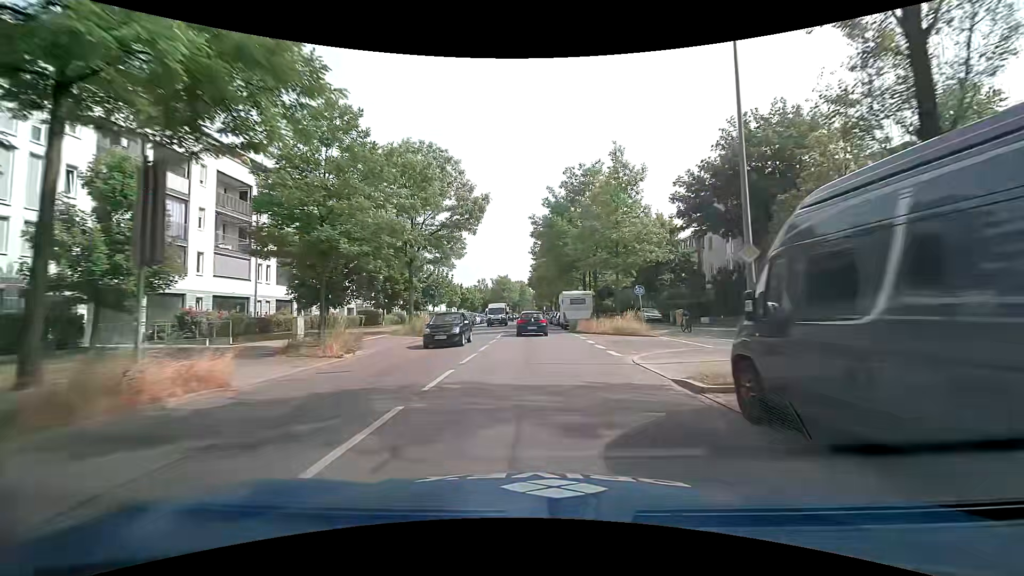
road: secondary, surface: asphalt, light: Day
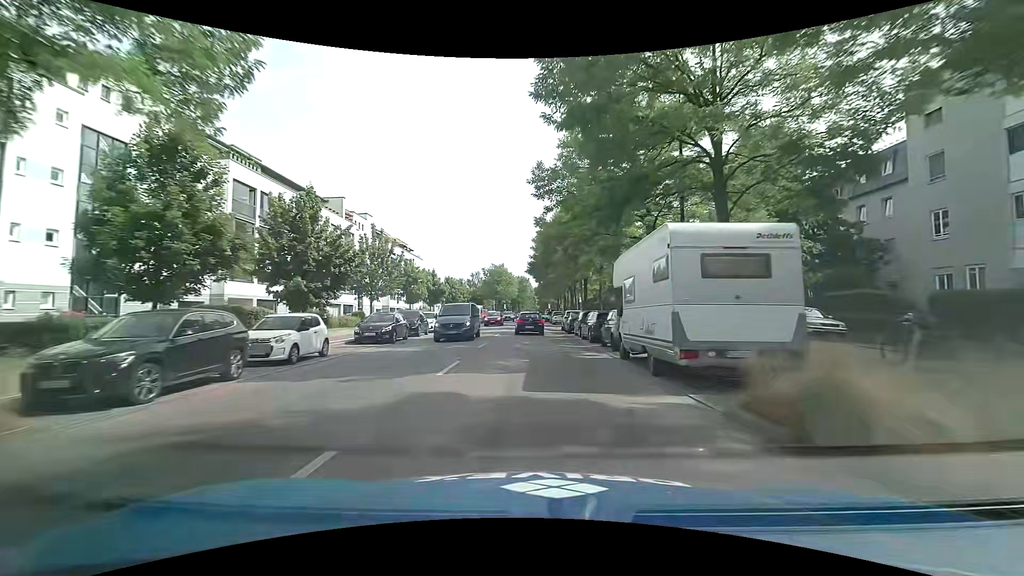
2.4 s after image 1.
(-0.1, +29.3) m; 0°
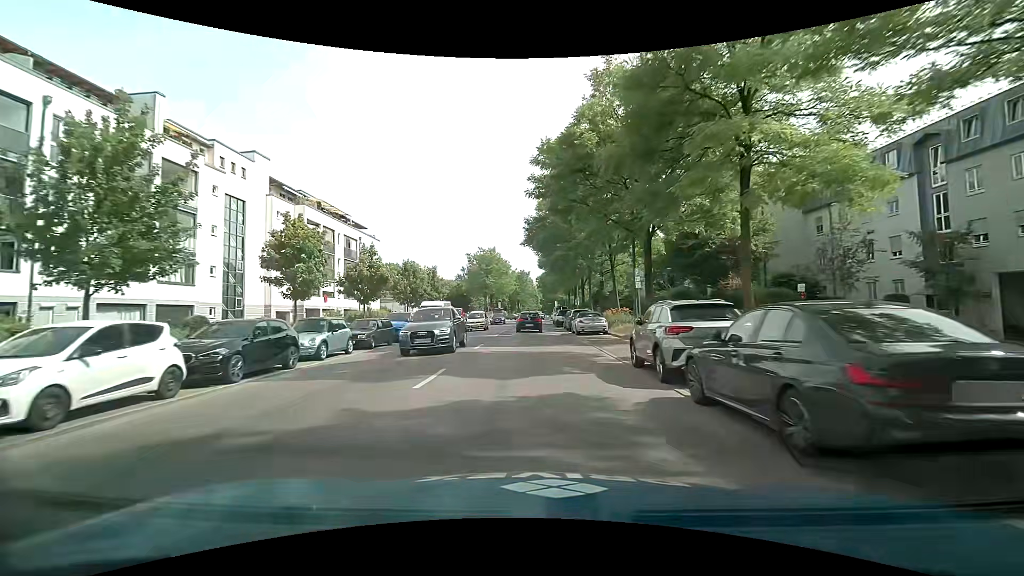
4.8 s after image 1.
(0.0, +28.7) m; 0°
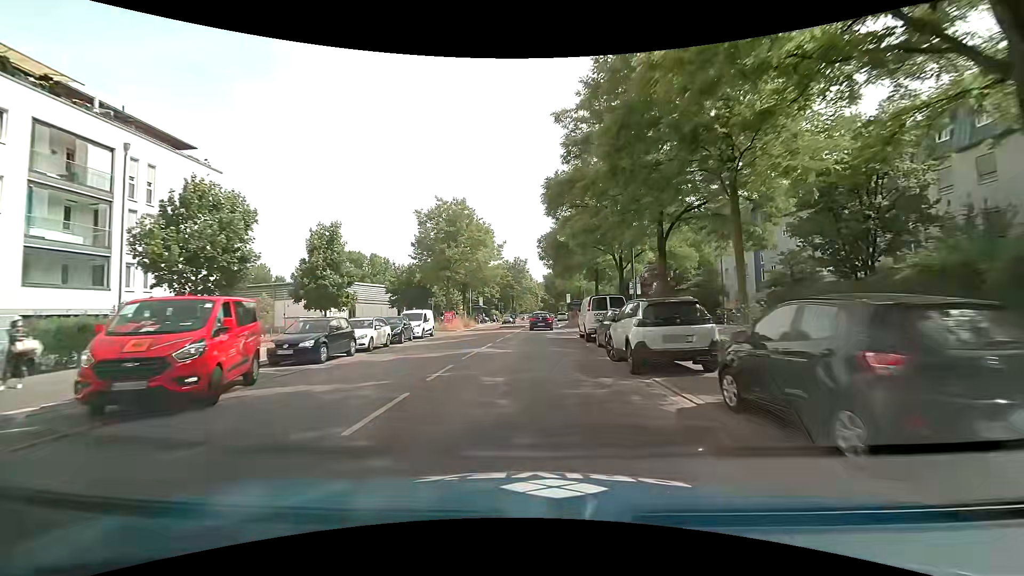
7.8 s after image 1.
(0.0, +36.0) m; -1°
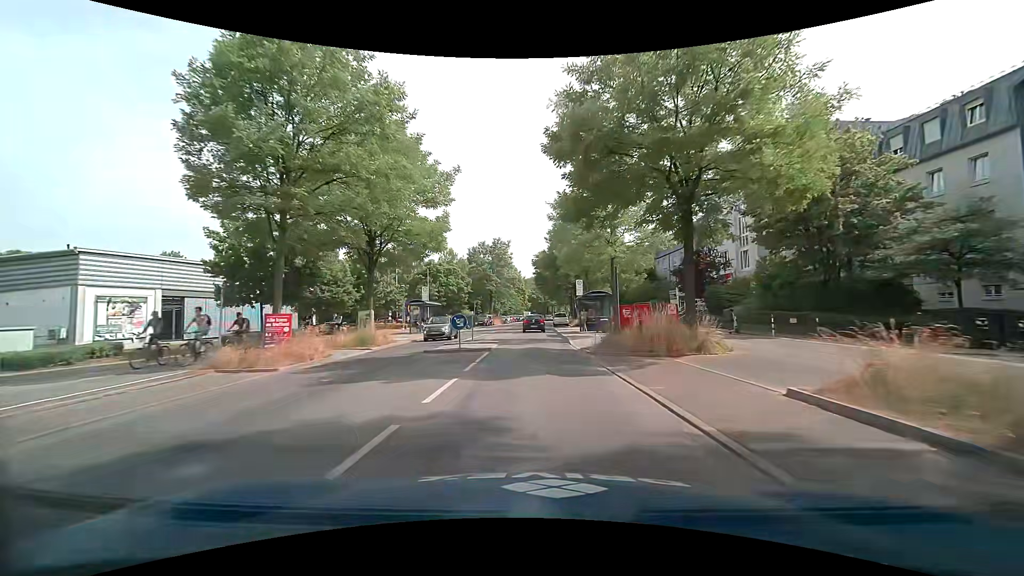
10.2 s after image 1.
(+0.6, +29.4) m; +2°
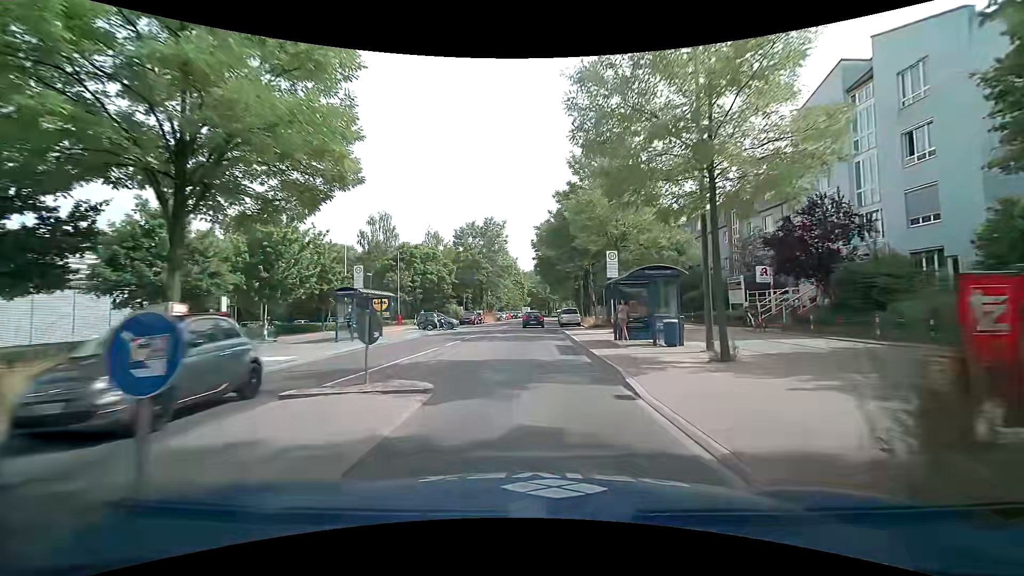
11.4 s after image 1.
(0.0, +14.9) m; 0°
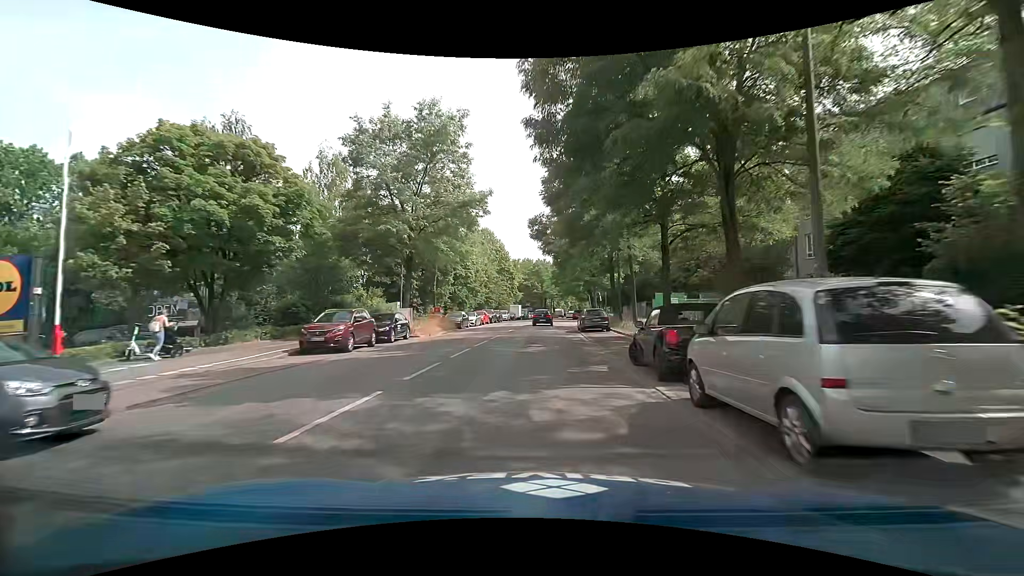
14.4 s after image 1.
(0.0, +38.0) m; +1°
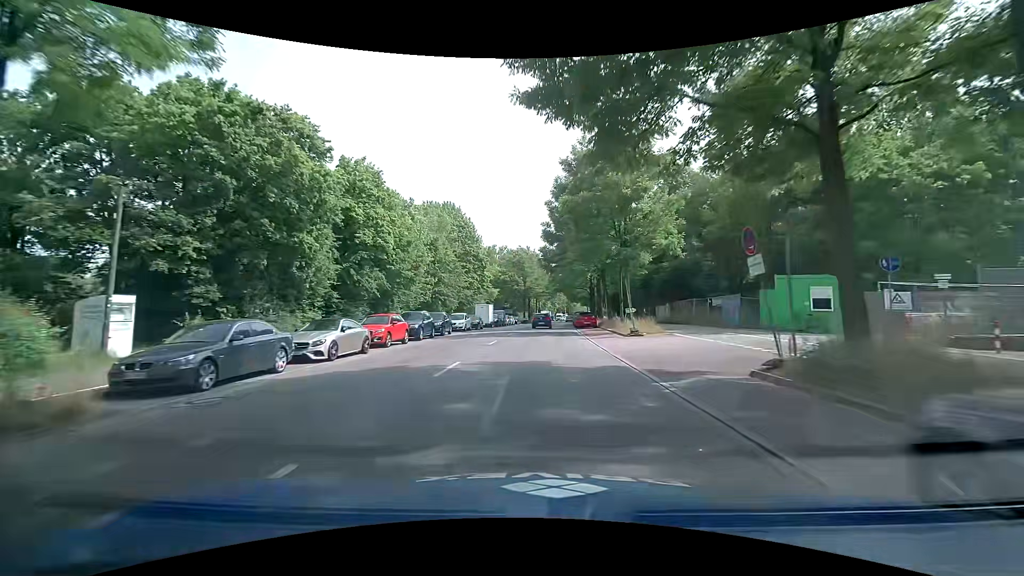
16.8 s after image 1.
(+0.7, +31.1) m; +2°
(0, +10) (0, +20) (0, +30) (+1, +40) (+1, +50) (+2, +60) (+3, +70) (+4, +80) (+5, +90) (+6, +100) m
